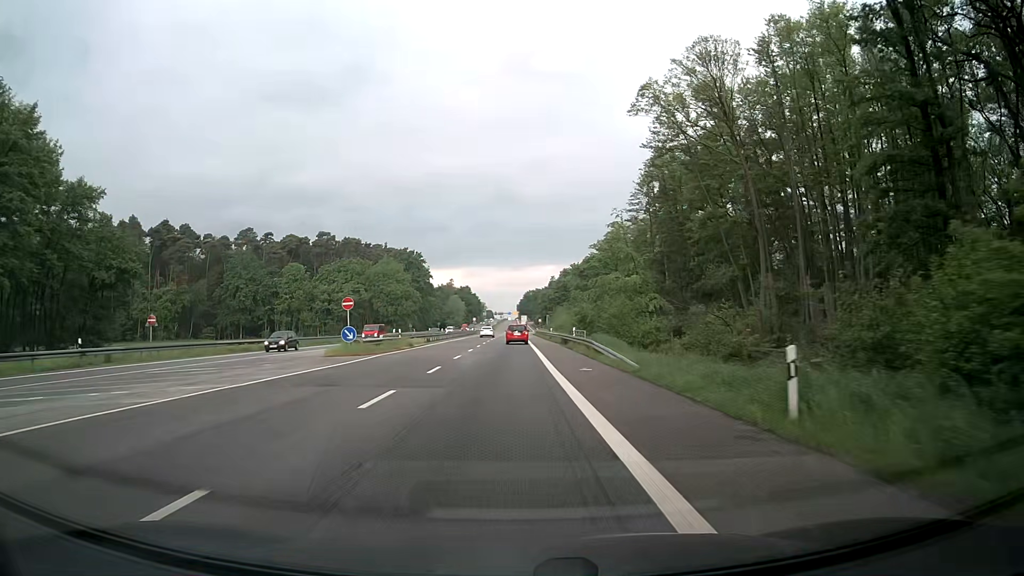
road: secondary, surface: asphalt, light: Day
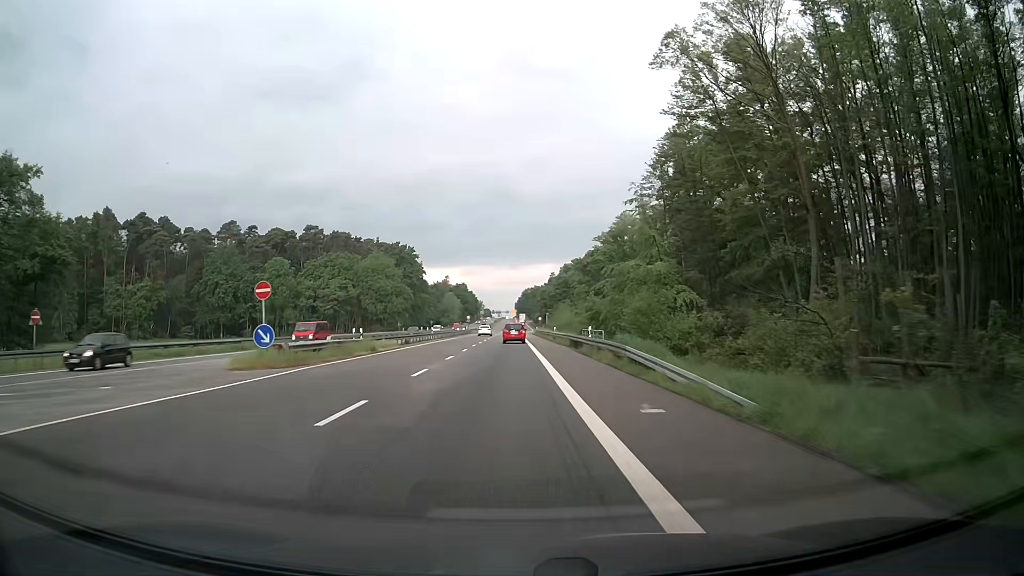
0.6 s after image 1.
(+0.1, +11.1) m; 0°
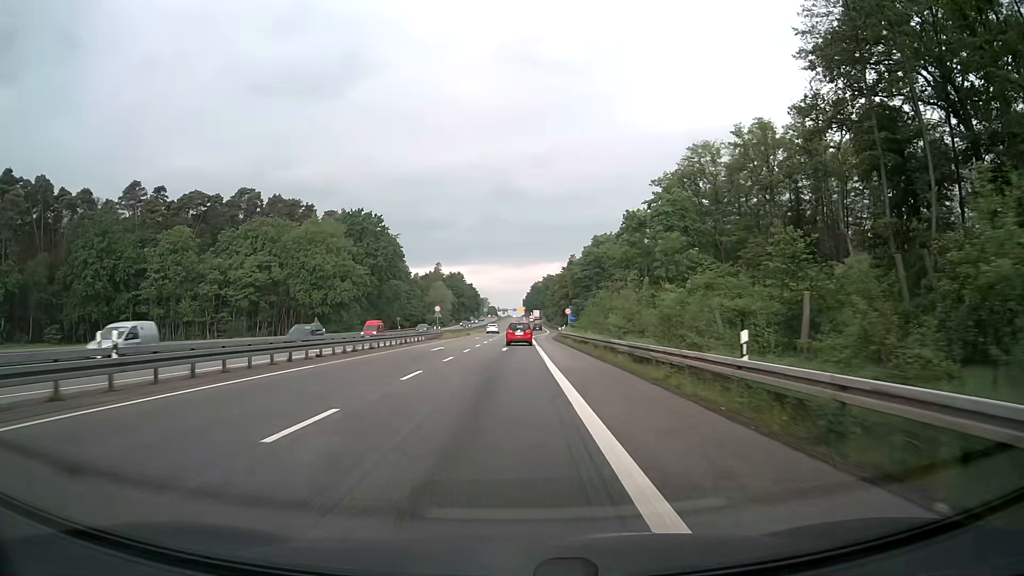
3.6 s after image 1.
(0.0, +55.3) m; -1°
(0, +10) (0, +20) (0, +30) (0, +40) (0, +50) (+1, +60) (+1, +70) (+1, +80) (+2, +90) (+3, +100) m
